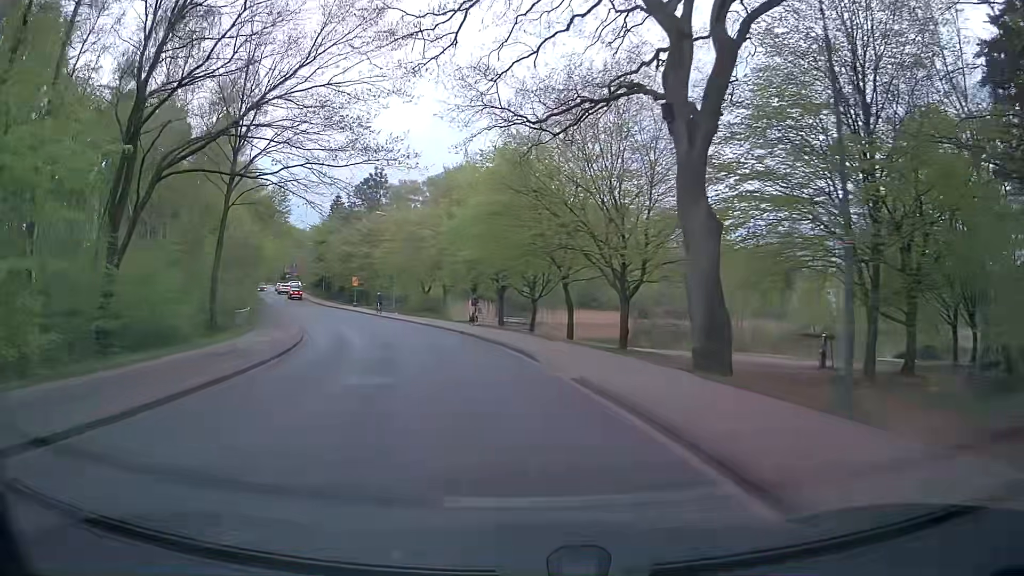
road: unclassified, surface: asphalt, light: Day
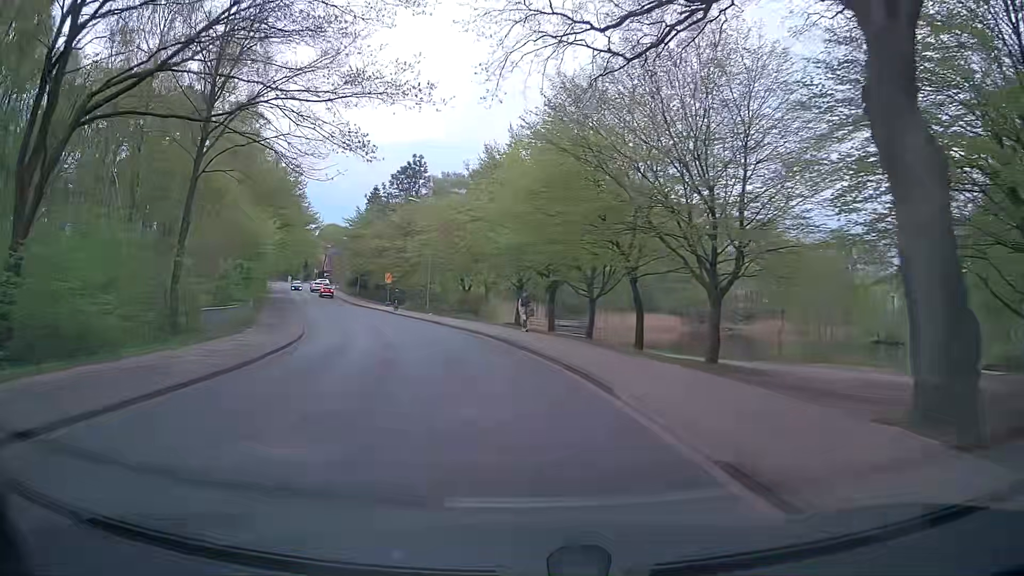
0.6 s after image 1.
(-0.3, +7.2) m; -5°
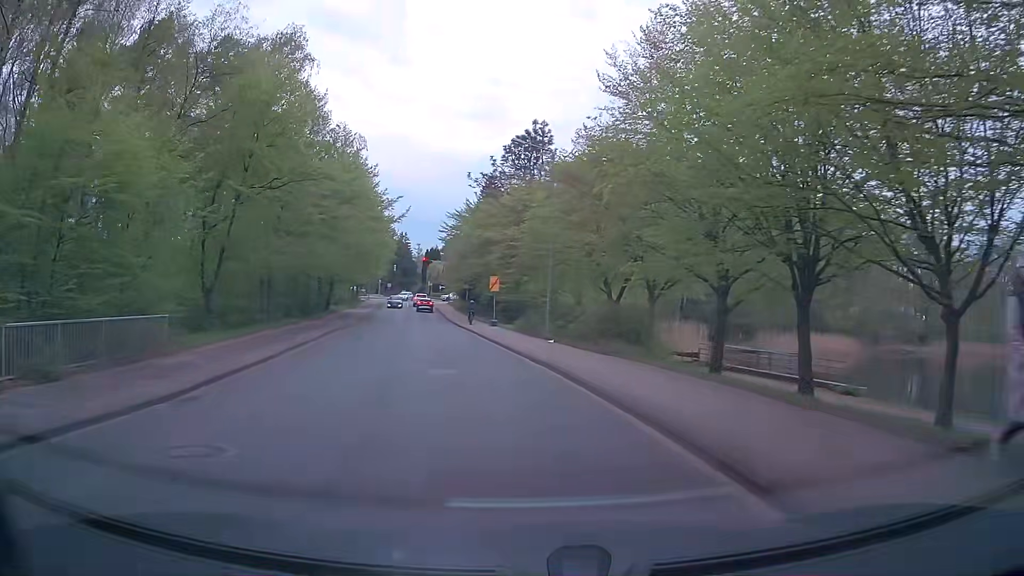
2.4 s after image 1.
(-2.1, +20.9) m; -11°
